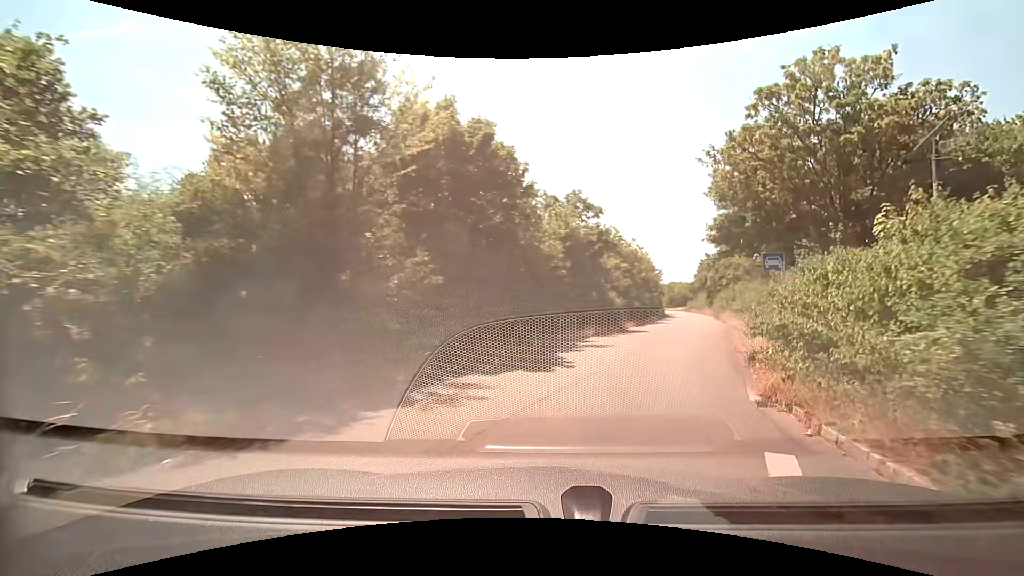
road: primary_link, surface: asphalt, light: Day
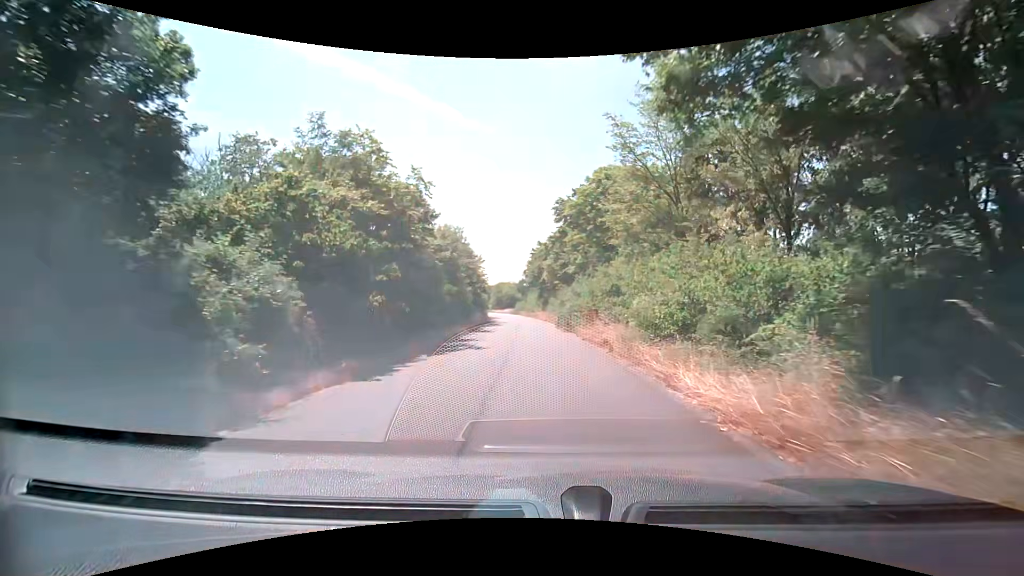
(+5.7, +23.8) m; +18°
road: trunk_link
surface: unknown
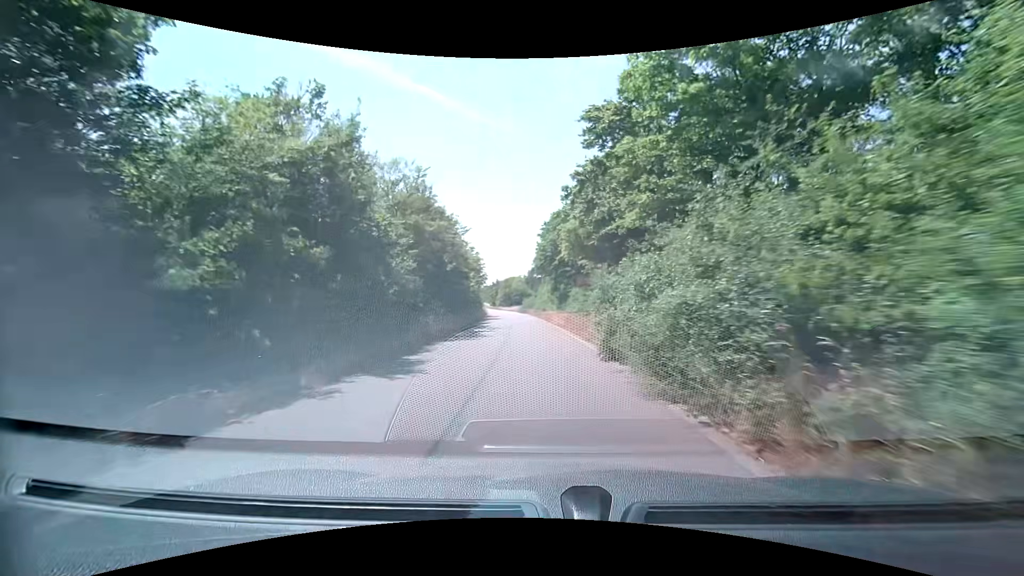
(-0.1, +19.8) m; -1°
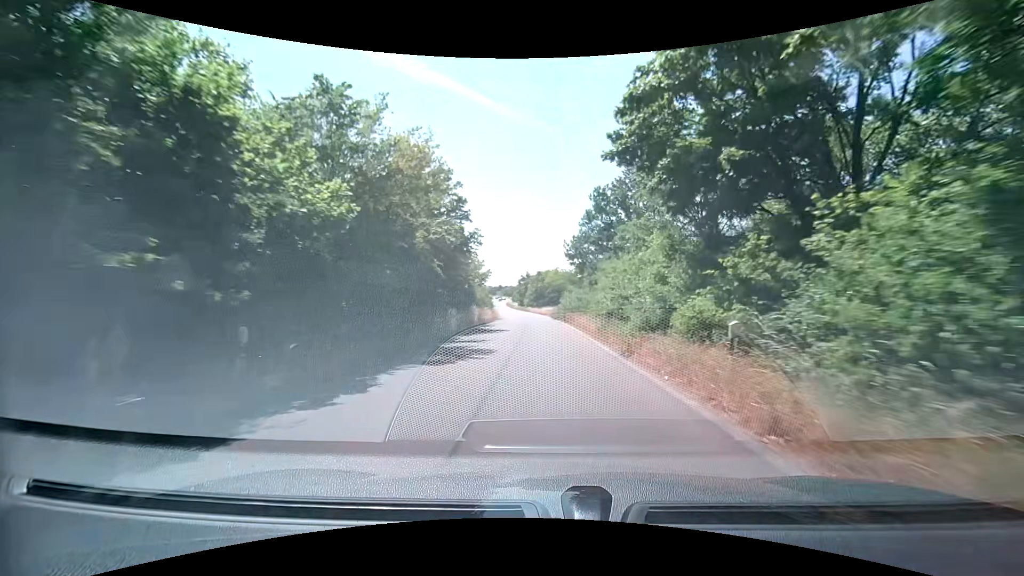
(-1.6, +38.8) m; -4°
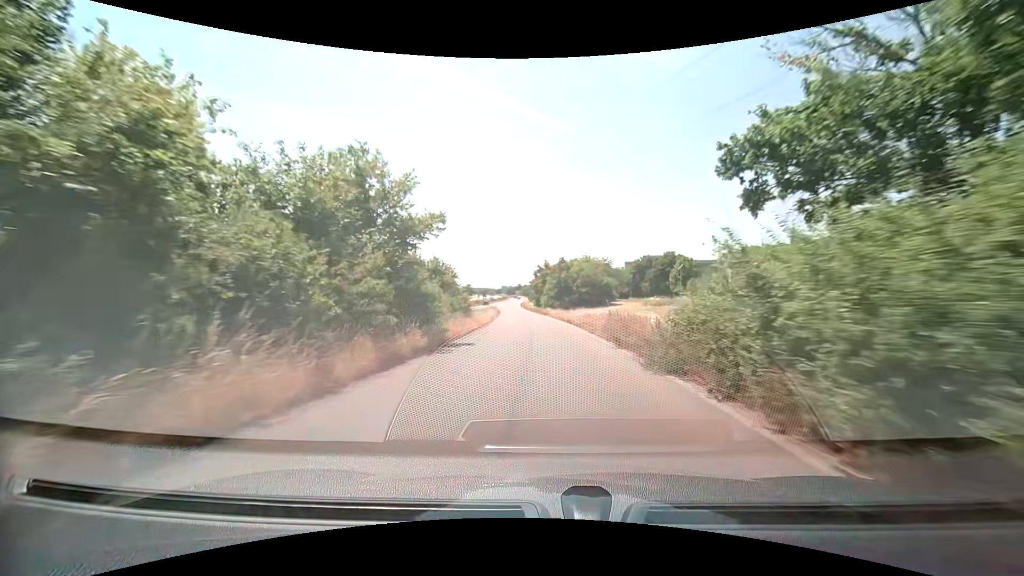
(-0.8, +35.0) m; -2°
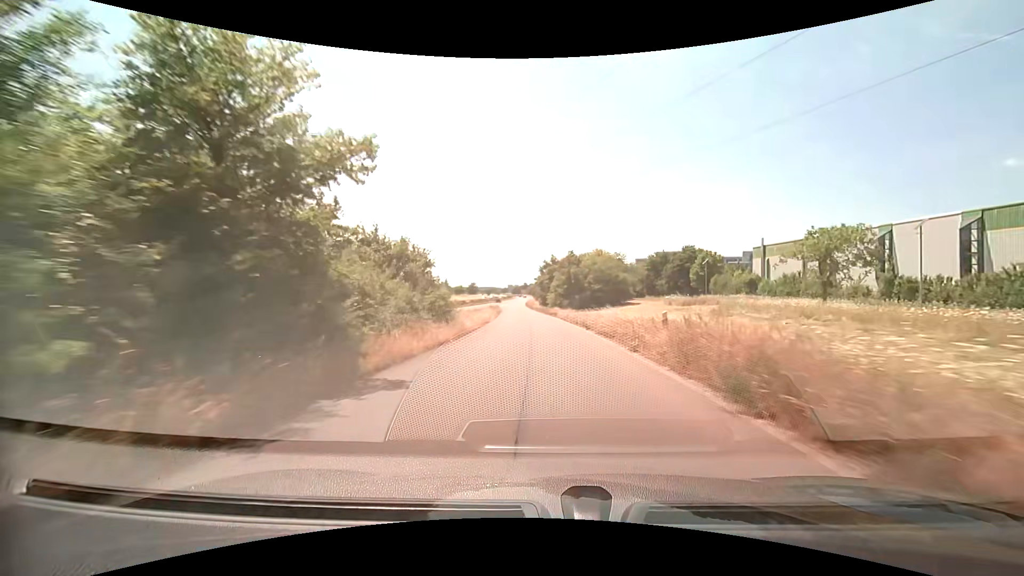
(-0.1, +9.2) m; -1°
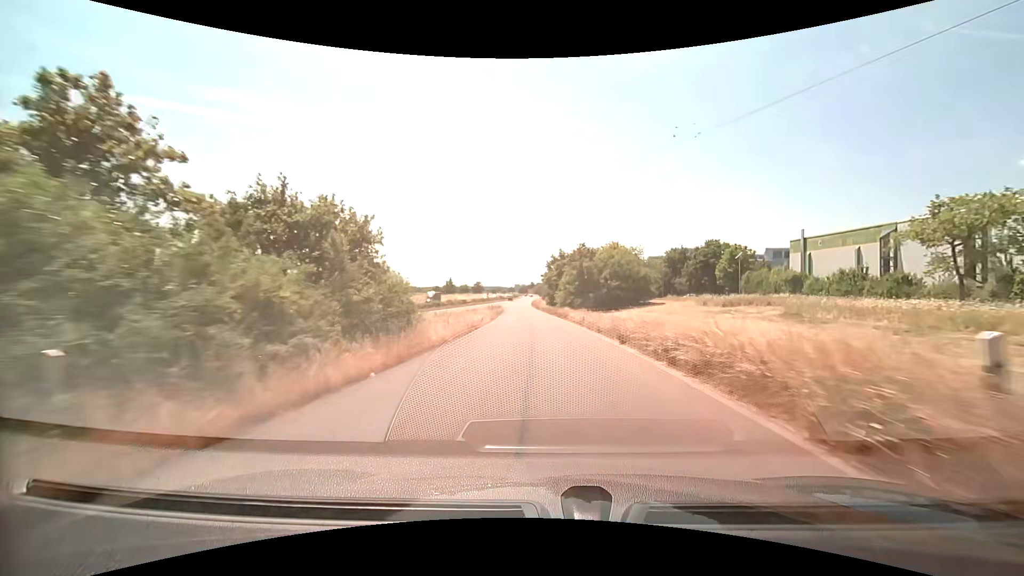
(-0.1, +9.4) m; -1°
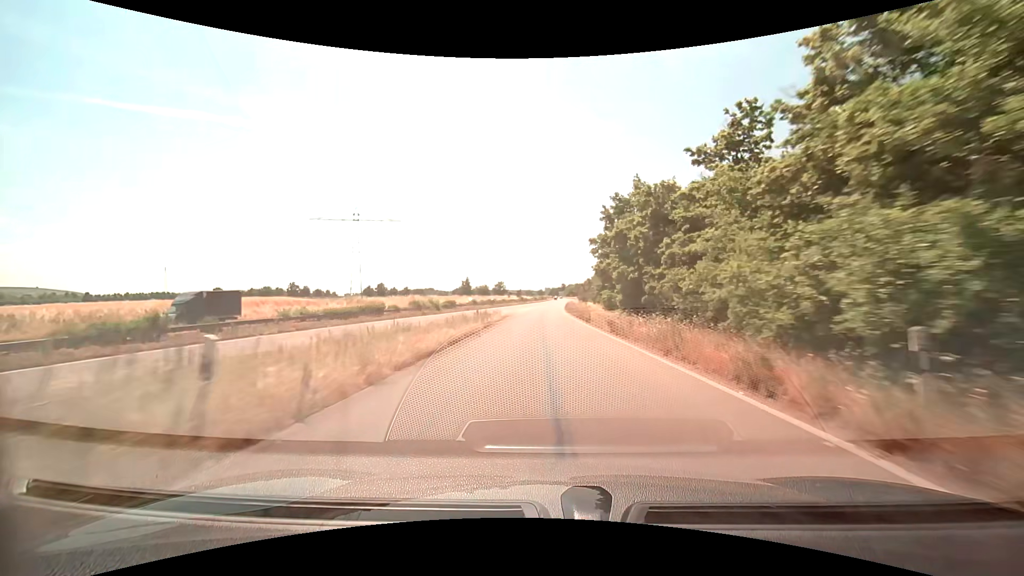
(-1.9, +49.1) m; -4°
(0, +10) (0, +20) (0, +30) (0, +40) (0, +50) (0, +60) (0, +70) (+1, +80) (+1, +90) (+2, +100) m
